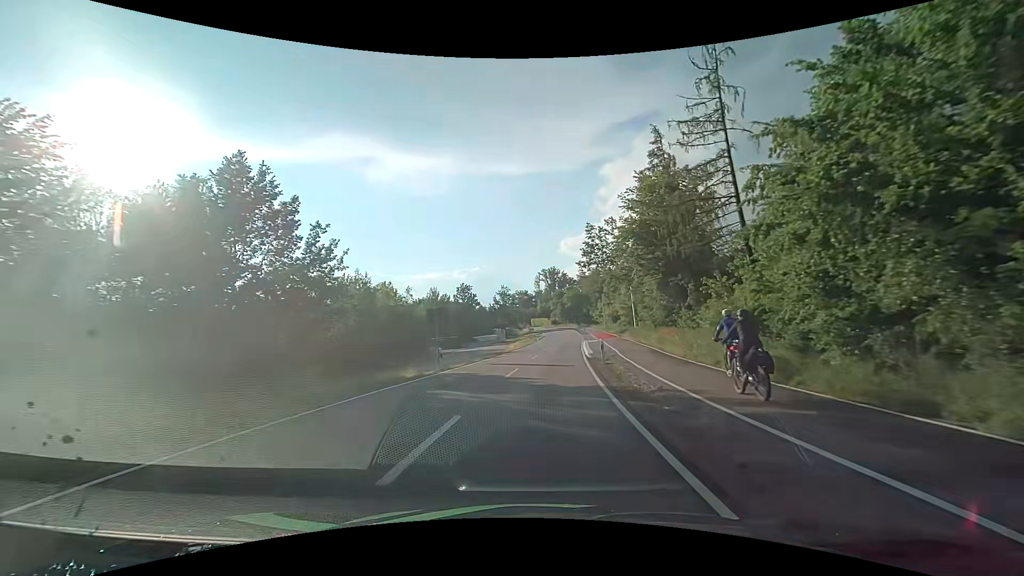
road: tertiary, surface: asphalt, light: Day
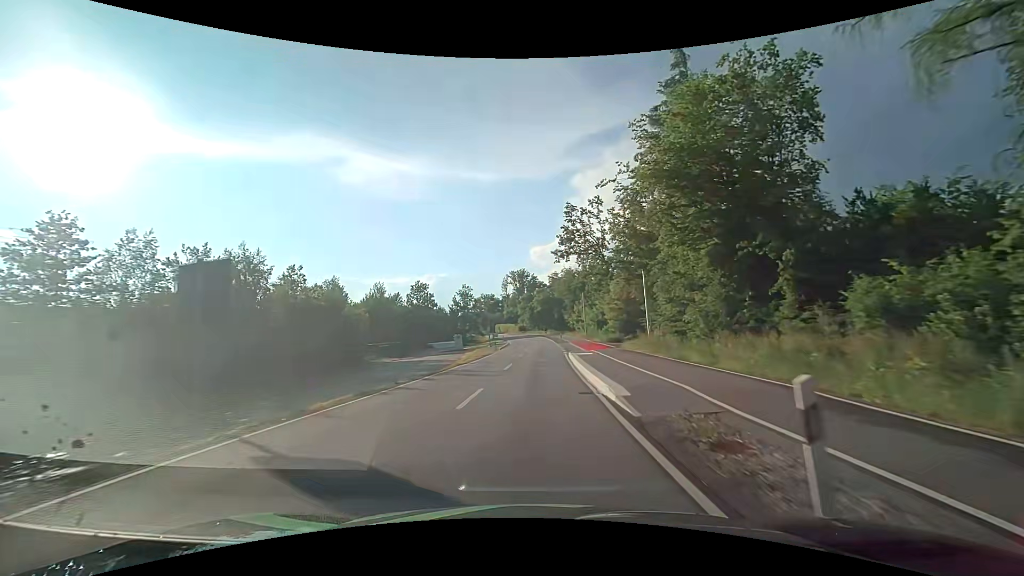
(+0.7, +18.8) m; +4°
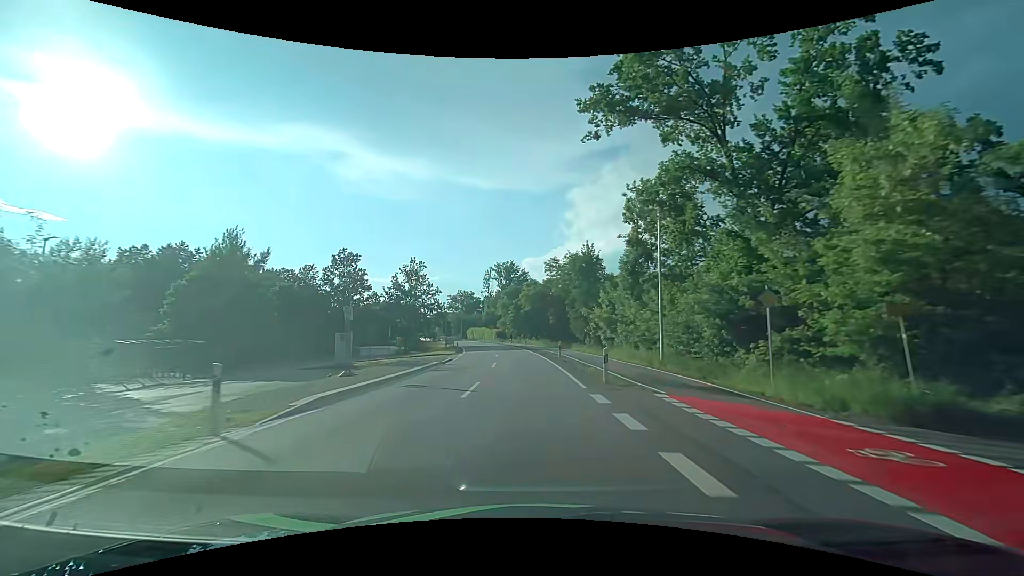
(+1.0, +45.9) m; +2°
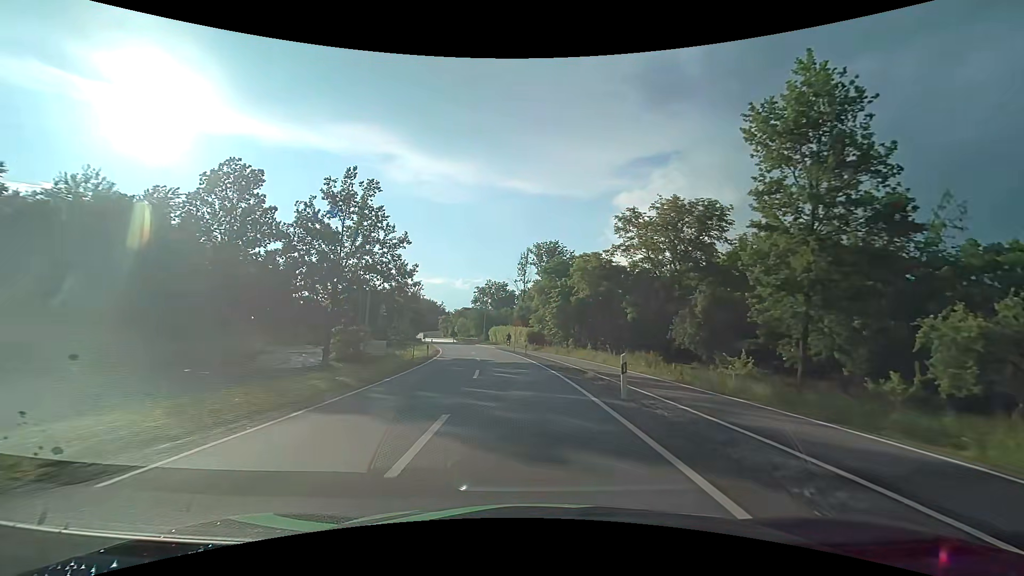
(-1.6, +43.0) m; -5°
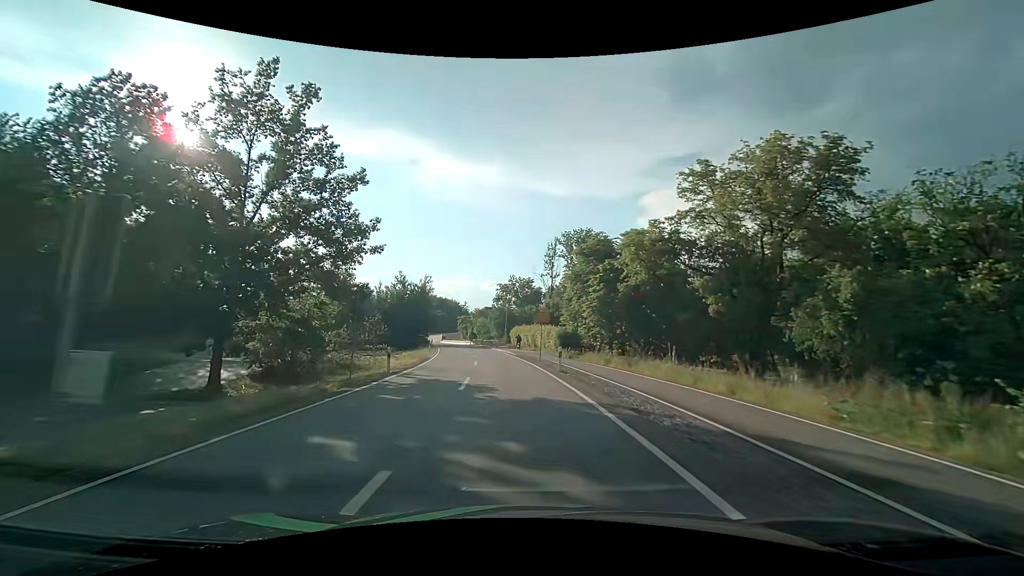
(-0.4, +15.8) m; -3°
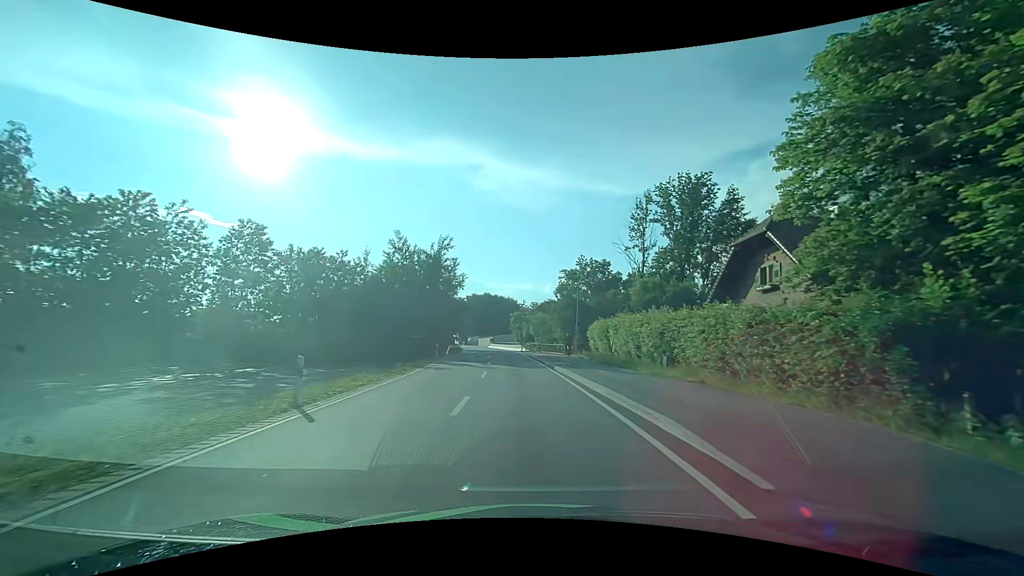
(-2.4, +35.4) m; -6°
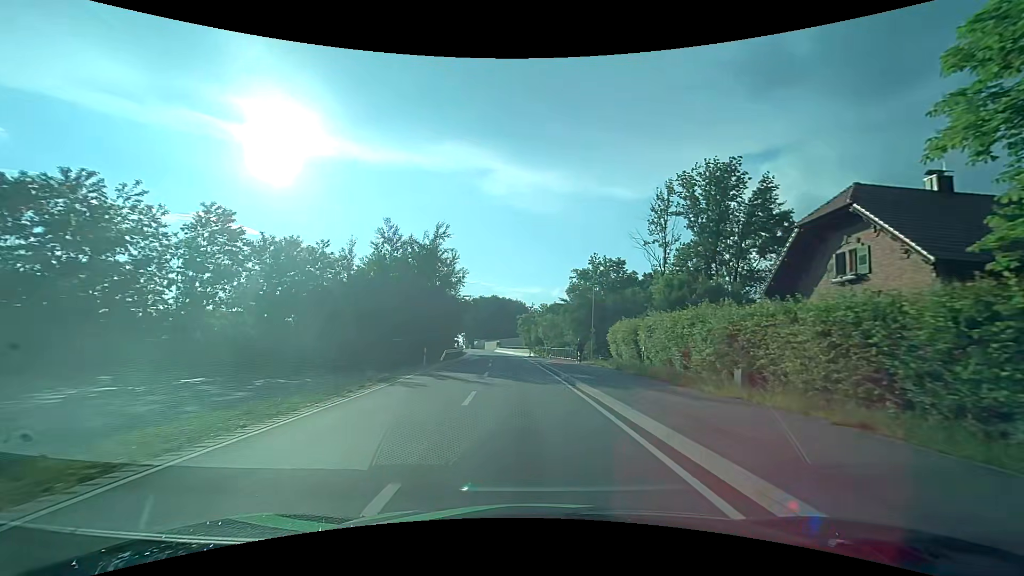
(-0.1, +6.9) m; -1°
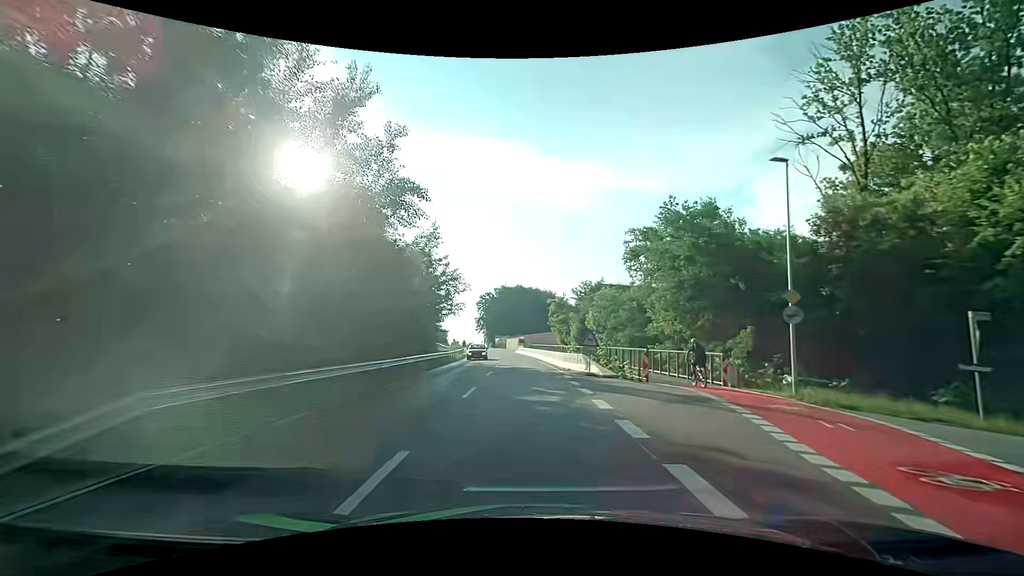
(-1.2, +34.8) m; -3°
(0, +10) (0, +20) (-1, +30) (-1, +40) (-2, +50) (-3, +60) (-4, +70) (-5, +80) (-7, +90) (-8, +100) m
